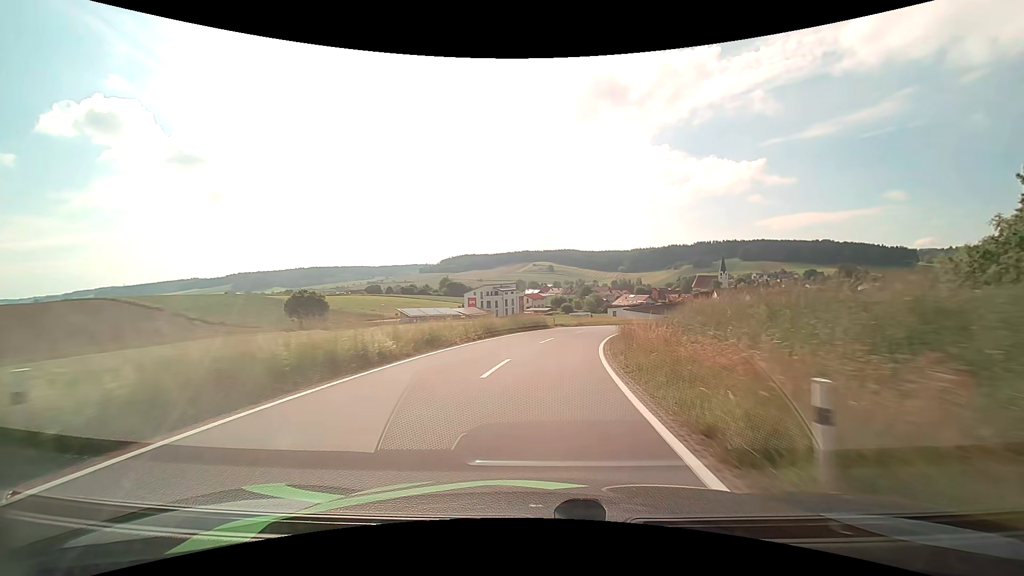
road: tertiary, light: Day
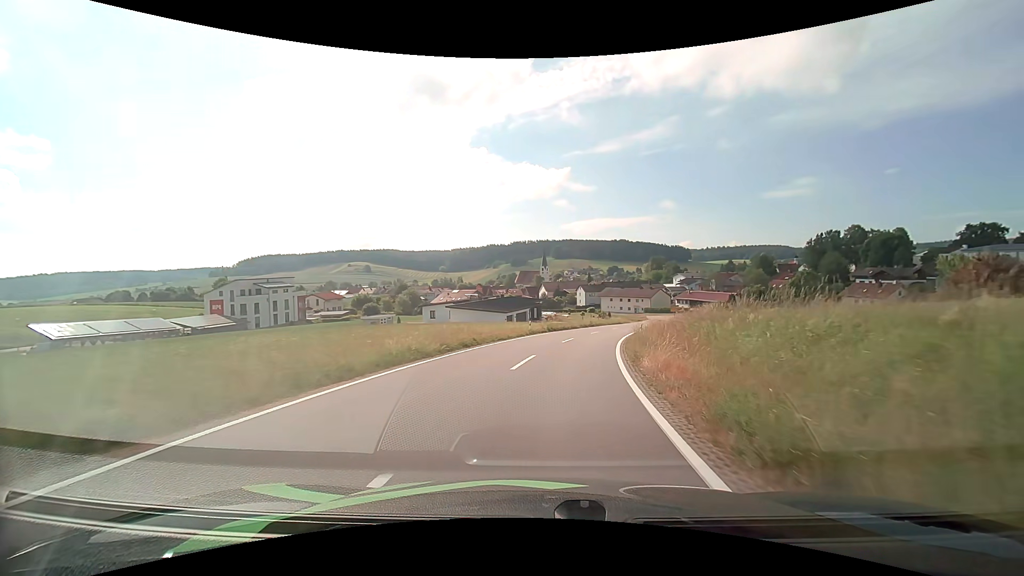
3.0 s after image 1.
(+6.9, +45.2) m; +20°
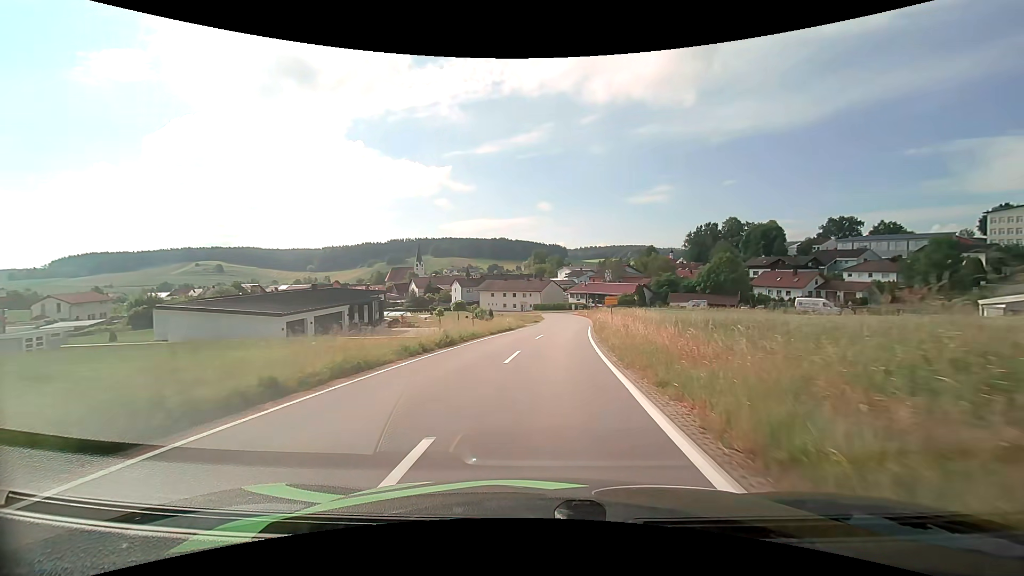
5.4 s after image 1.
(+4.4, +34.8) m; +14°
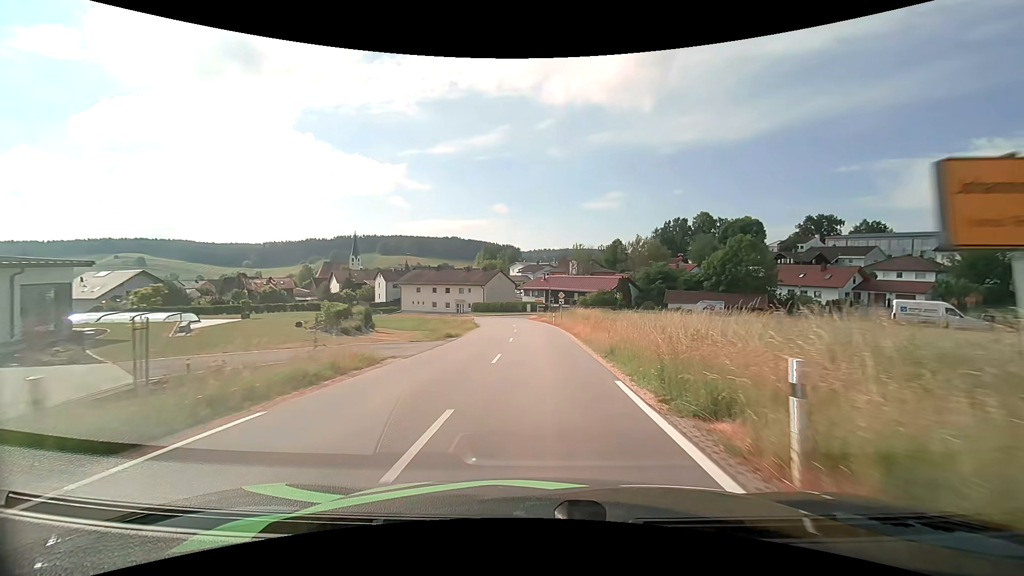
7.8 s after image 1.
(+1.8, +33.2) m; +5°
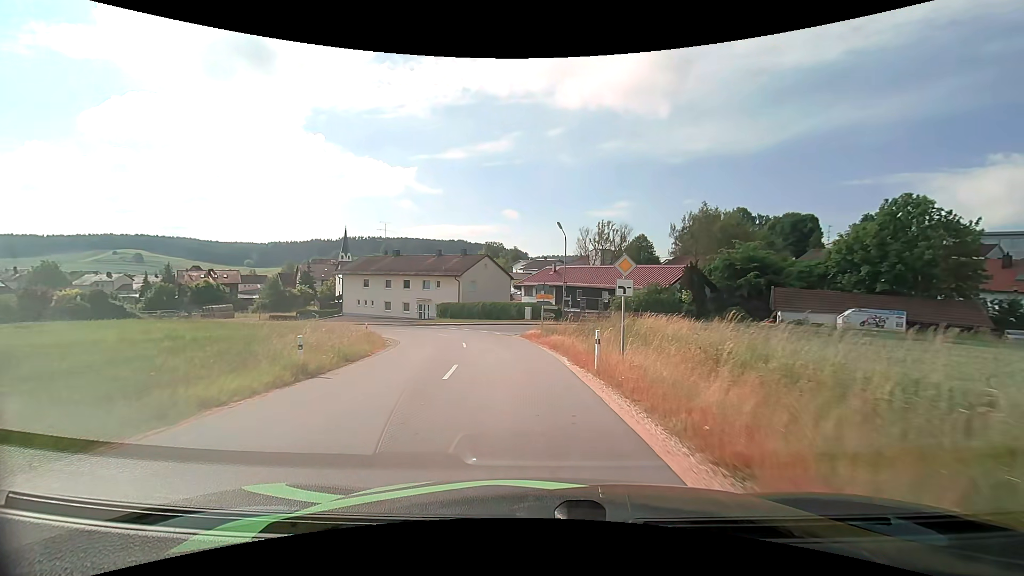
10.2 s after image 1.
(+0.1, +30.4) m; -1°
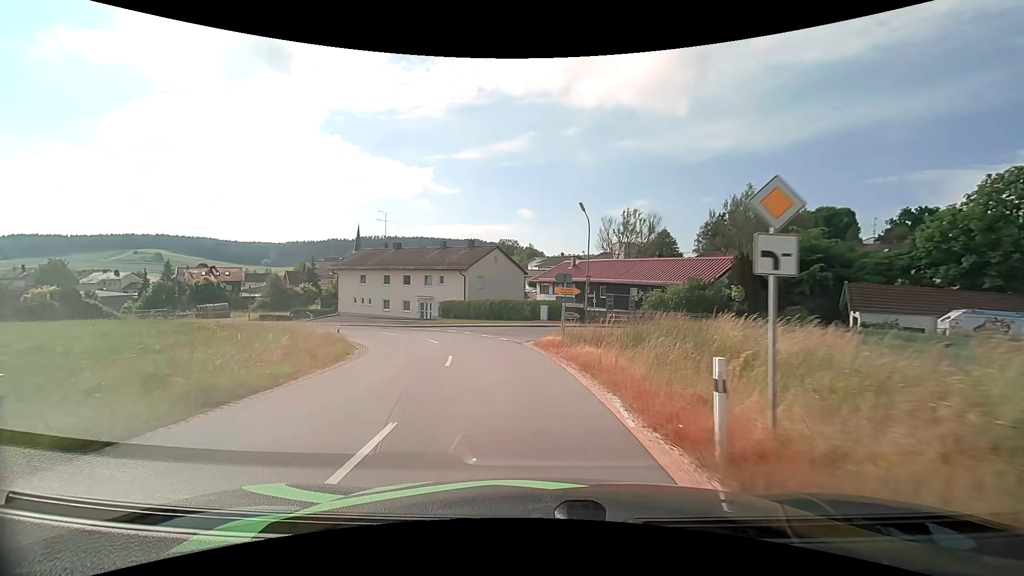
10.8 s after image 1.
(-0.1, +6.8) m; -2°
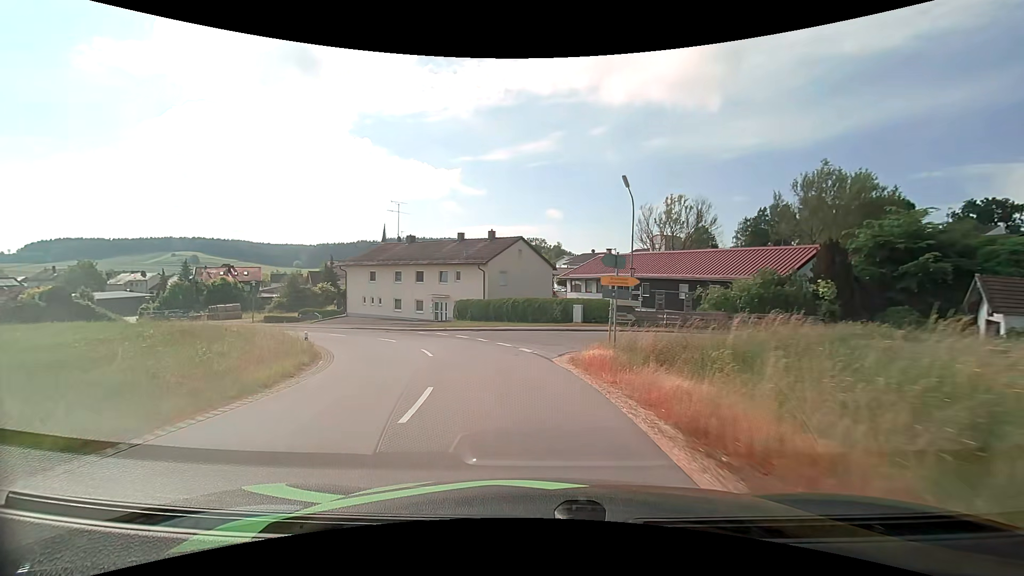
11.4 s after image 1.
(-0.1, +6.3) m; -3°
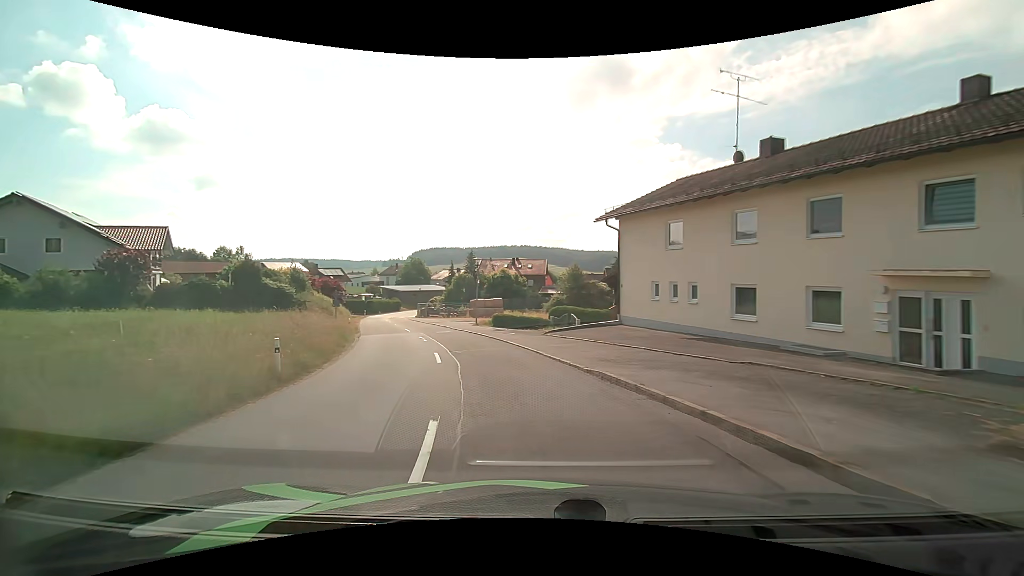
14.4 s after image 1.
(-8.3, +28.2) m; -34°
(-1, +10) (-3, +20) (-6, +29) (-9, +39) (-13, +48) (-16, +57) (-19, +67) (-22, +77) (-23, +87) (-24, +97) m
